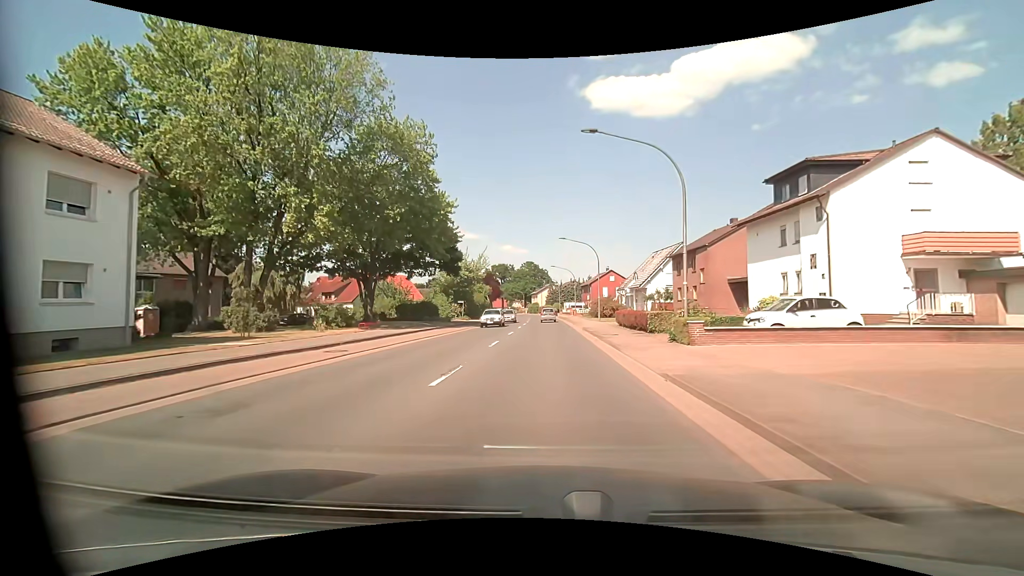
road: secondary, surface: asphalt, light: Day
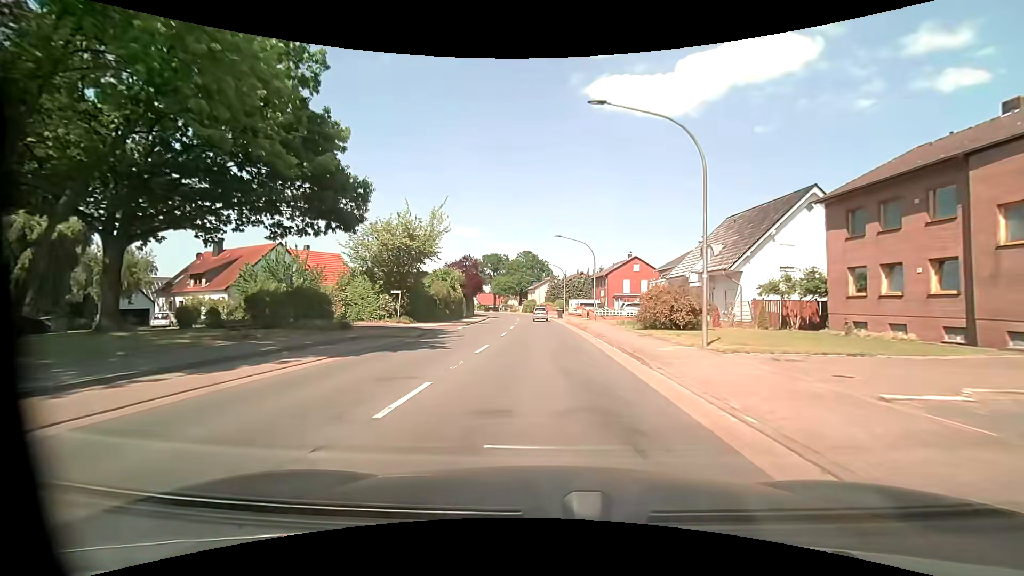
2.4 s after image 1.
(+0.2, +30.5) m; 0°
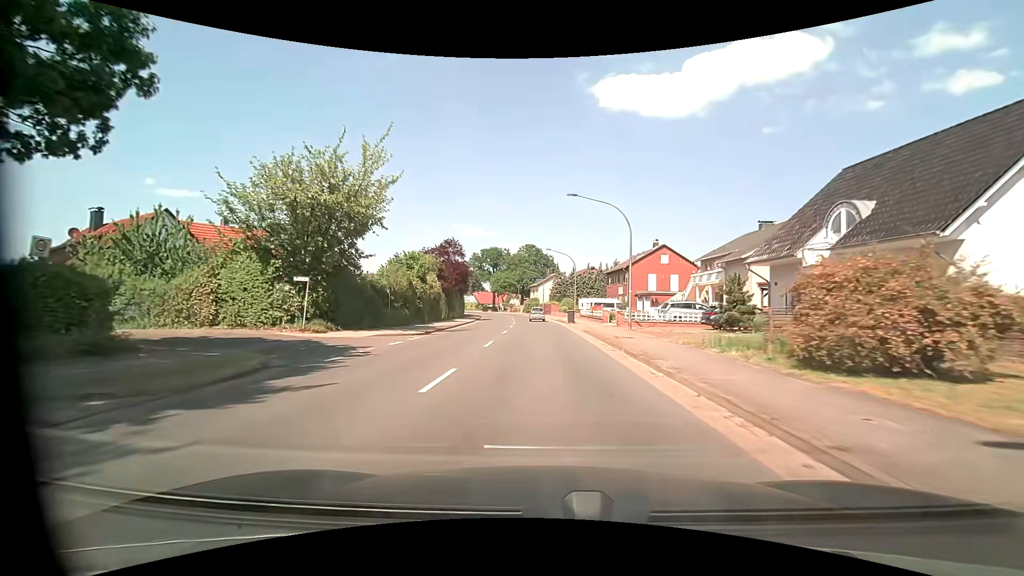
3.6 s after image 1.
(-0.2, +16.3) m; -1°
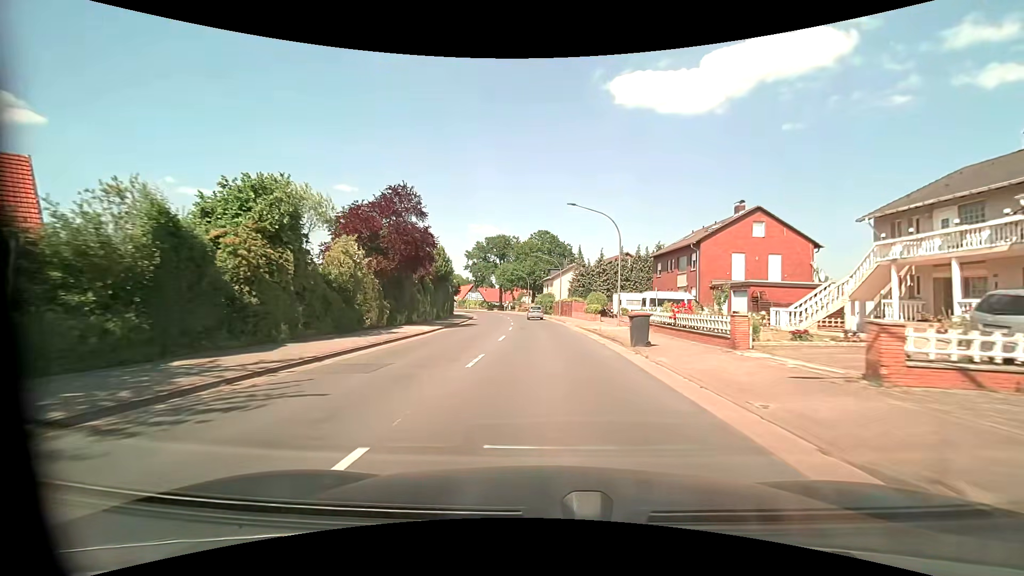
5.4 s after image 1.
(-0.3, +24.3) m; -2°
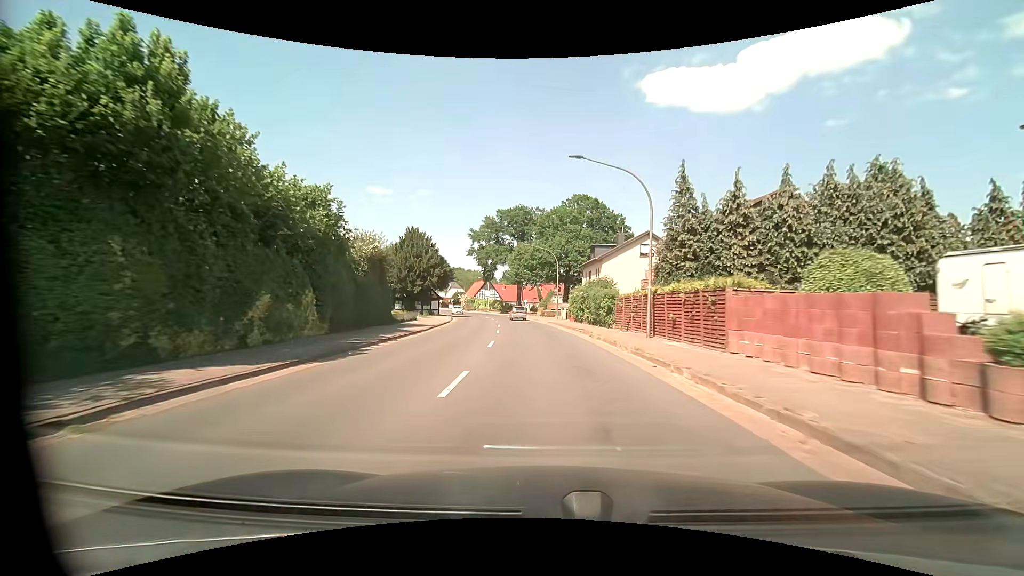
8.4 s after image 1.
(-1.0, +40.0) m; -4°
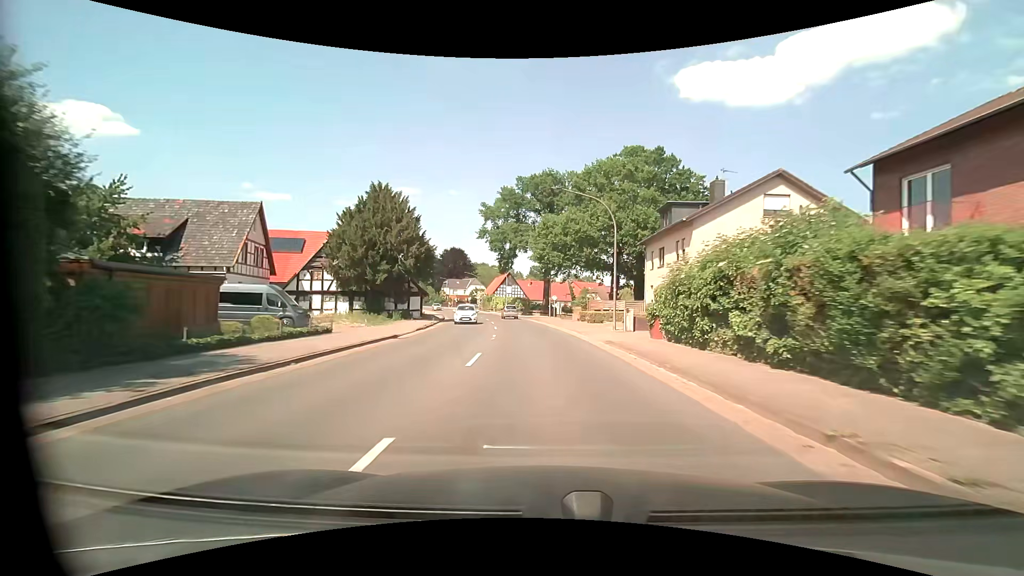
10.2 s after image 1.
(-0.6, +23.8) m; -3°
(0, +10) (-1, +20) (-1, +30) (-2, +40) (-4, +50) (-6, +60) (-8, +69) (-10, +79) (-13, +89) (-16, +98) m
